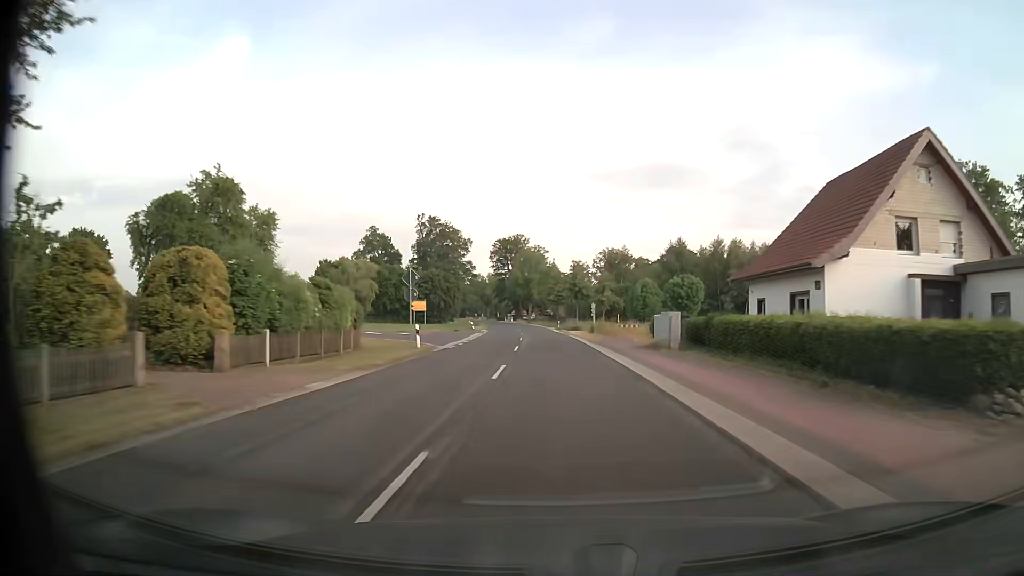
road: secondary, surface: asphalt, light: Day
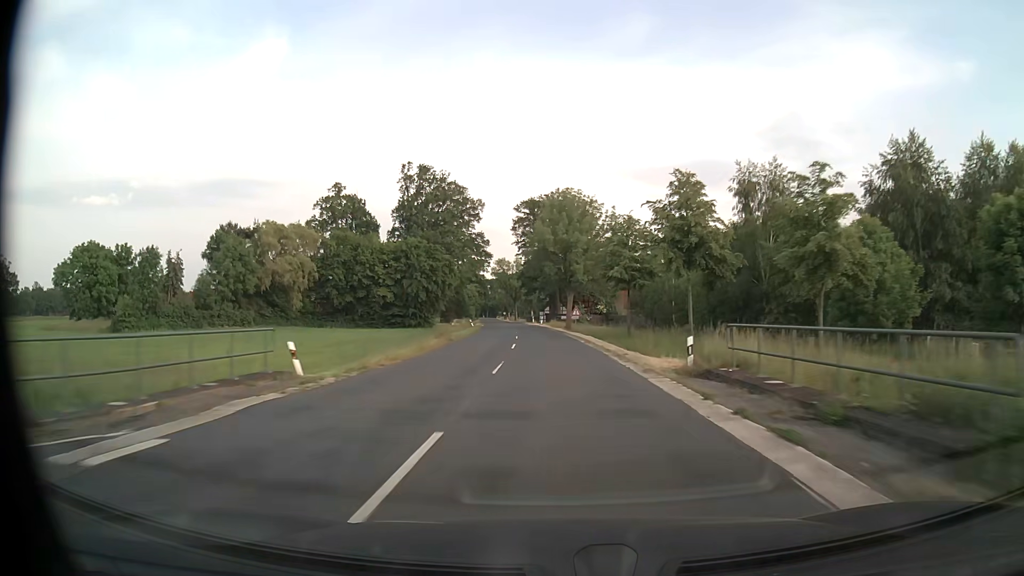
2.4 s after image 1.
(-2.0, +59.4) m; -4°
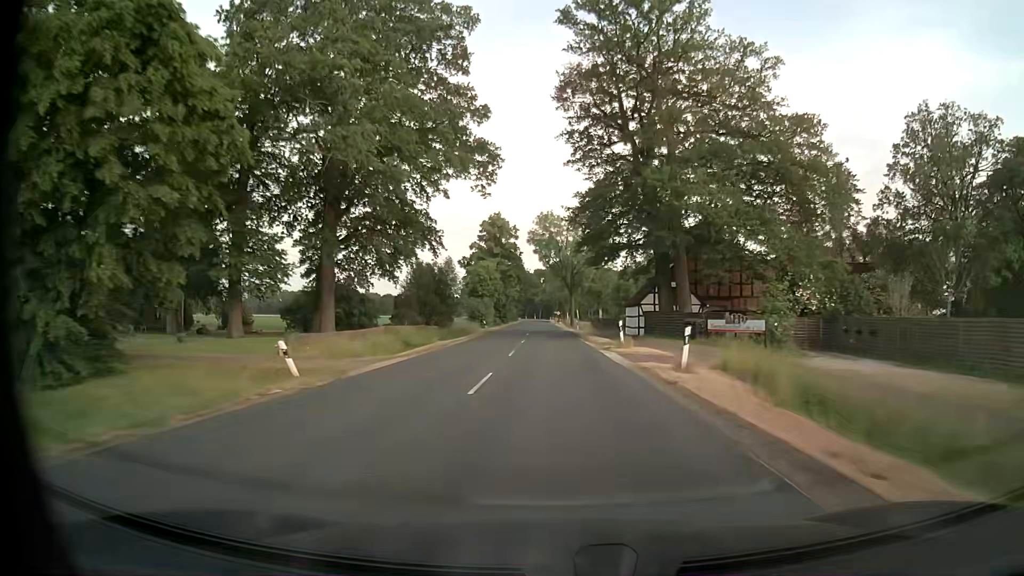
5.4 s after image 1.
(-3.8, +76.8) m; -6°
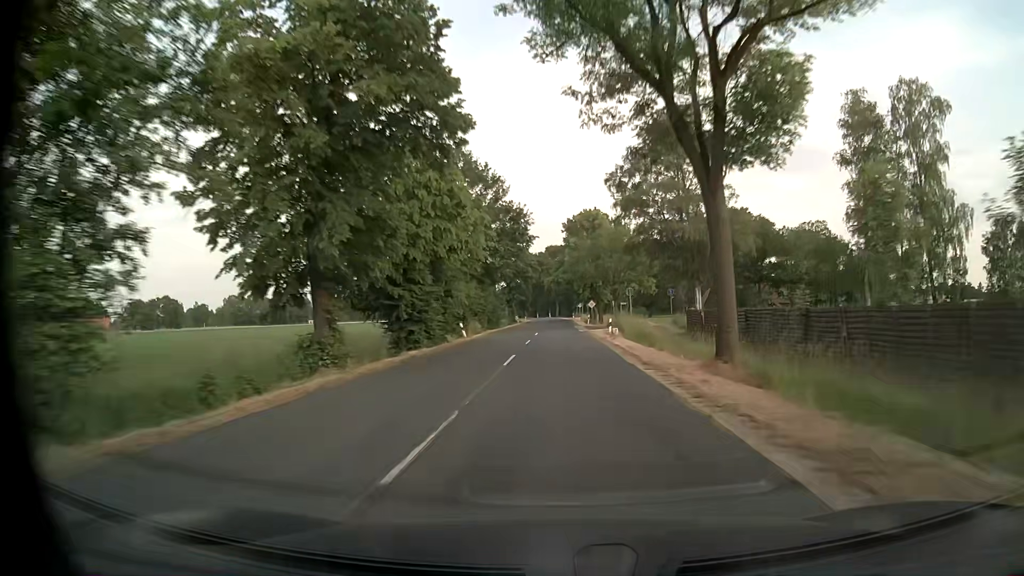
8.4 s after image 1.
(-1.2, +78.1) m; -2°
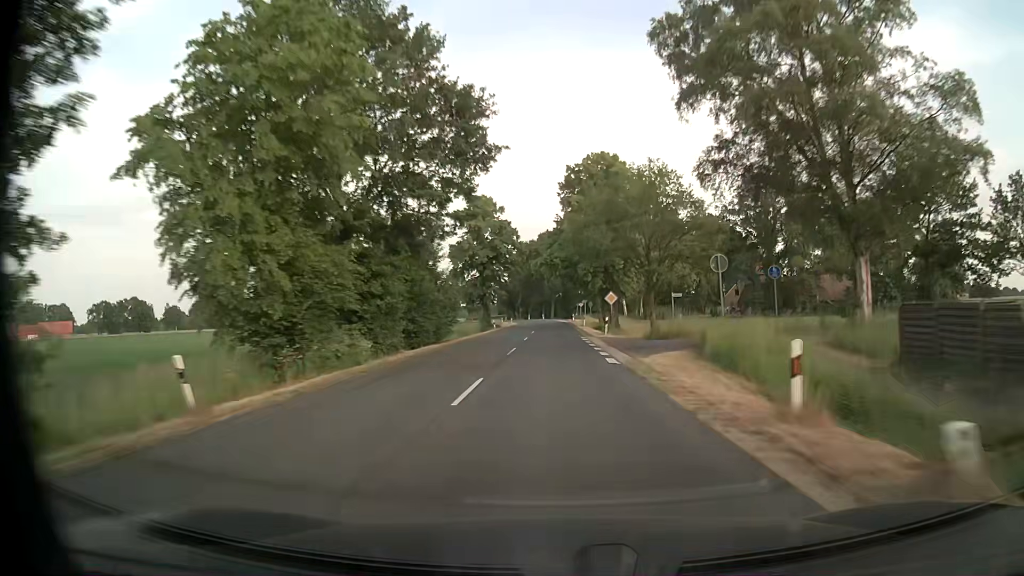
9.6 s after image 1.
(+0.2, +31.4) m; +1°
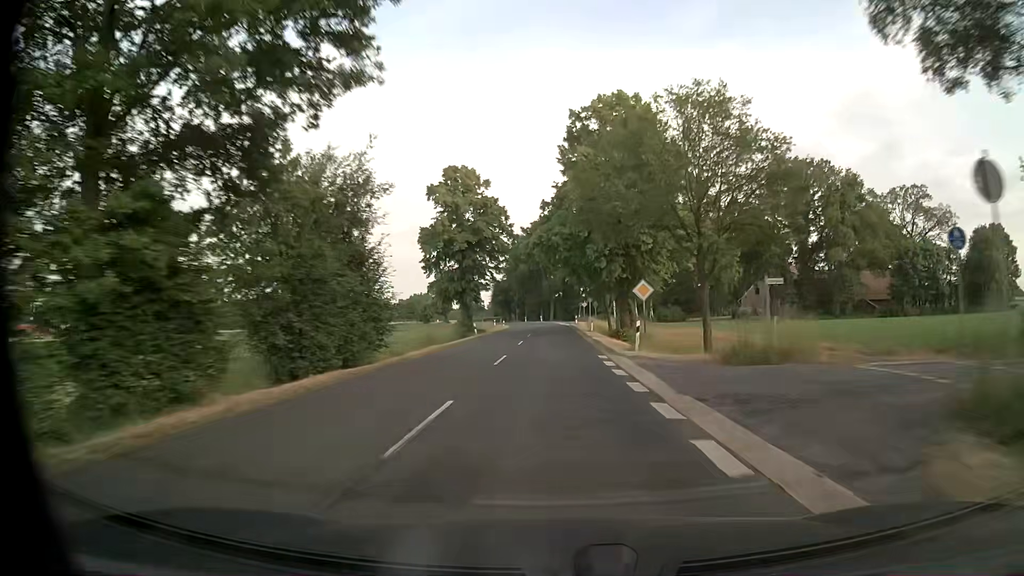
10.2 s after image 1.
(-0.1, +15.7) m; -1°
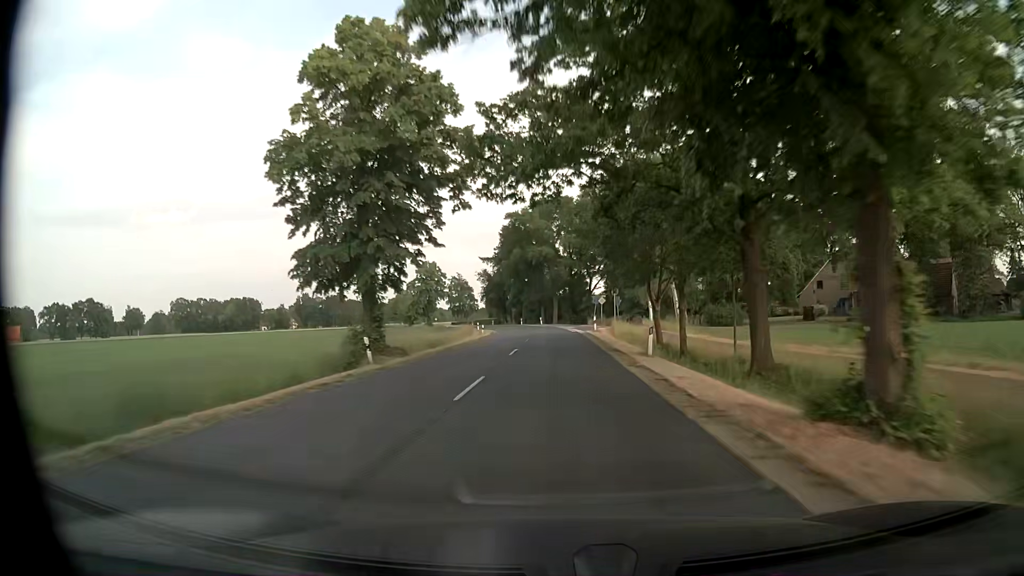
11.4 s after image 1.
(0.0, +31.5) m; 0°
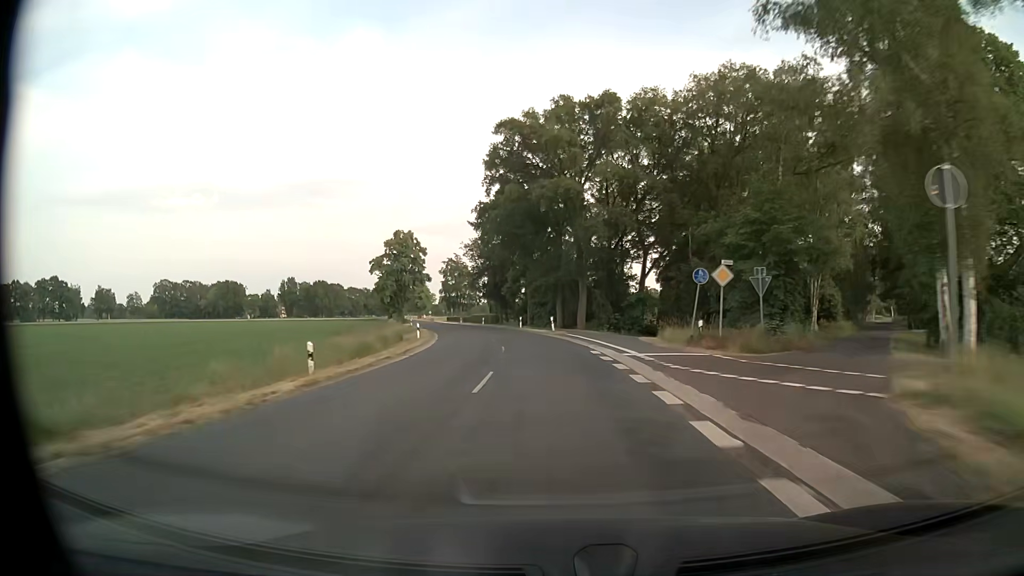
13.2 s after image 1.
(-0.1, +47.3) m; -1°
(0, +10) (-1, +20) (-2, +30) (-3, +40) (-5, +50) (-6, +60) (-9, +69) (-11, +79) (-14, +89) (-16, +98) m
